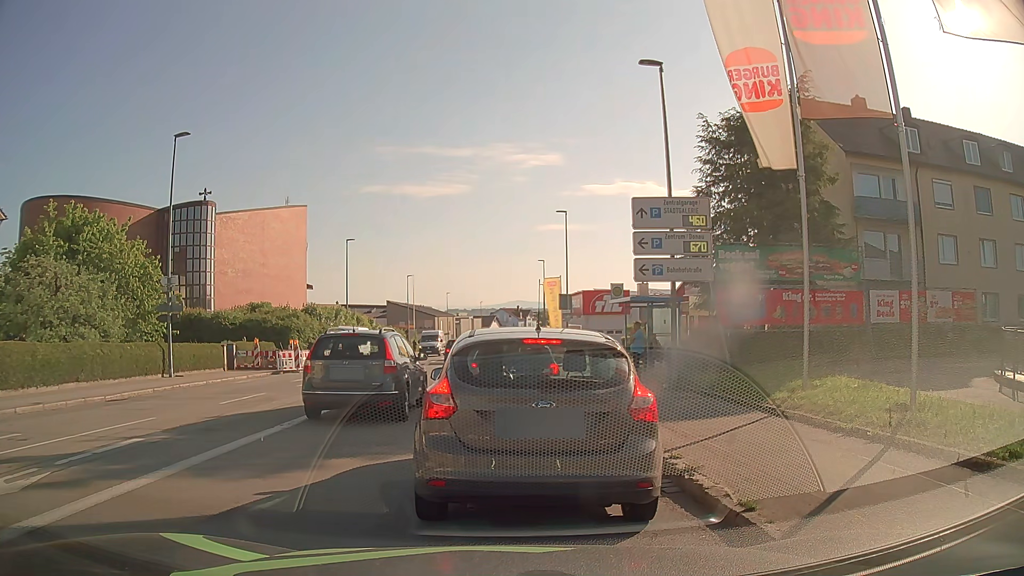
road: tertiary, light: Day
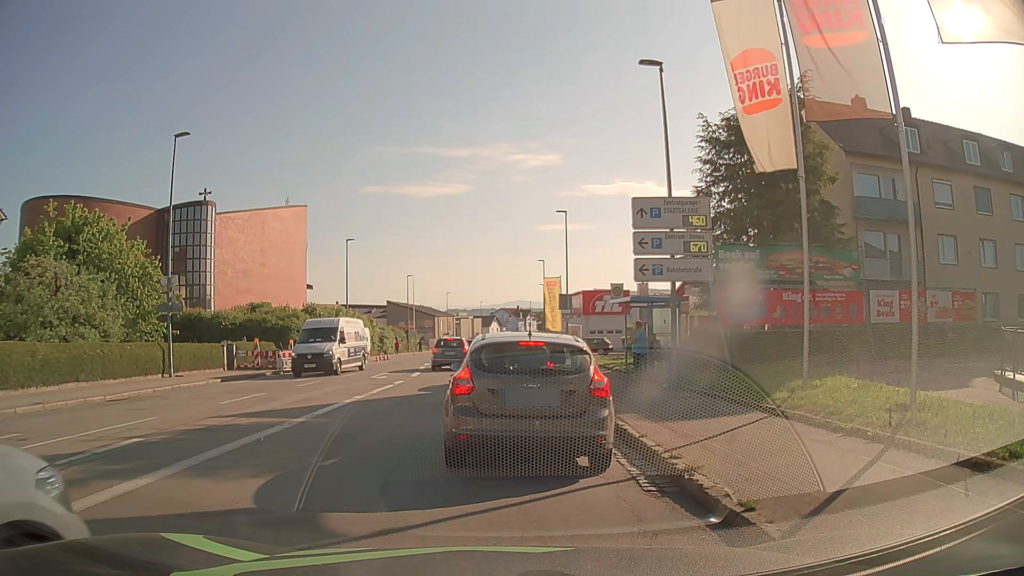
(0.0, 0.0) m; 0°
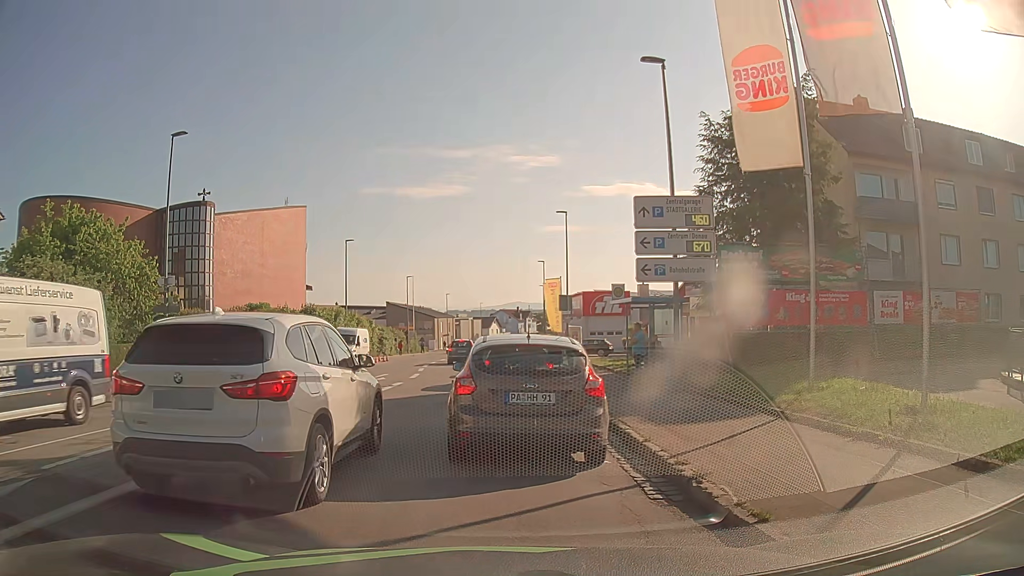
(0.0, +0.2) m; 0°
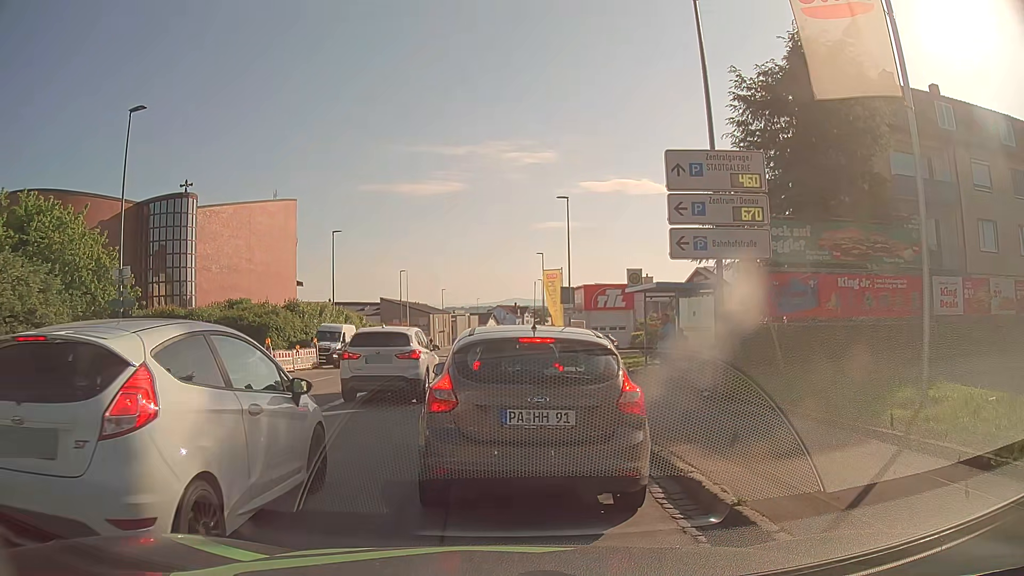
(+0.1, +3.5) m; +1°
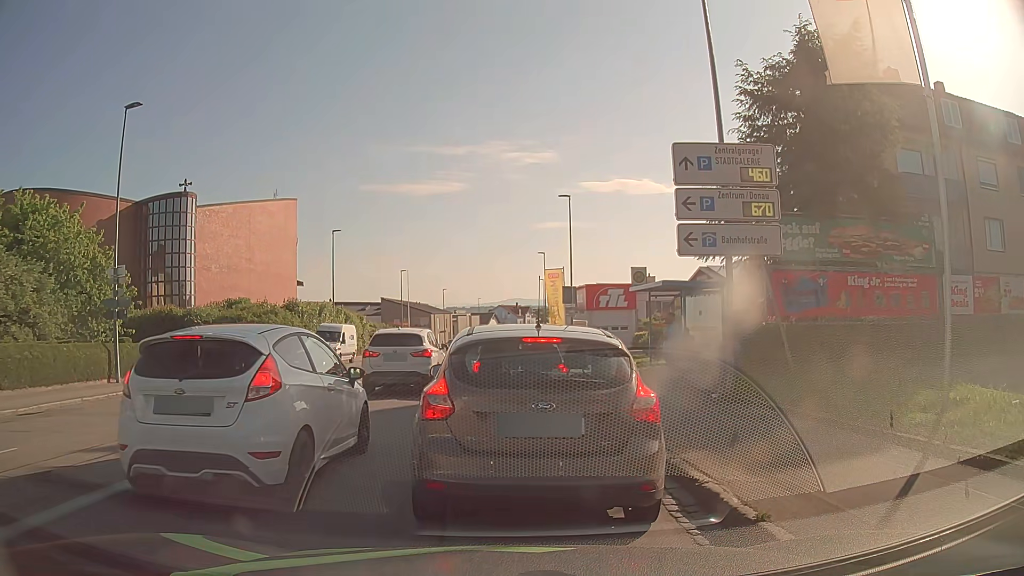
(0.0, +0.4) m; 0°
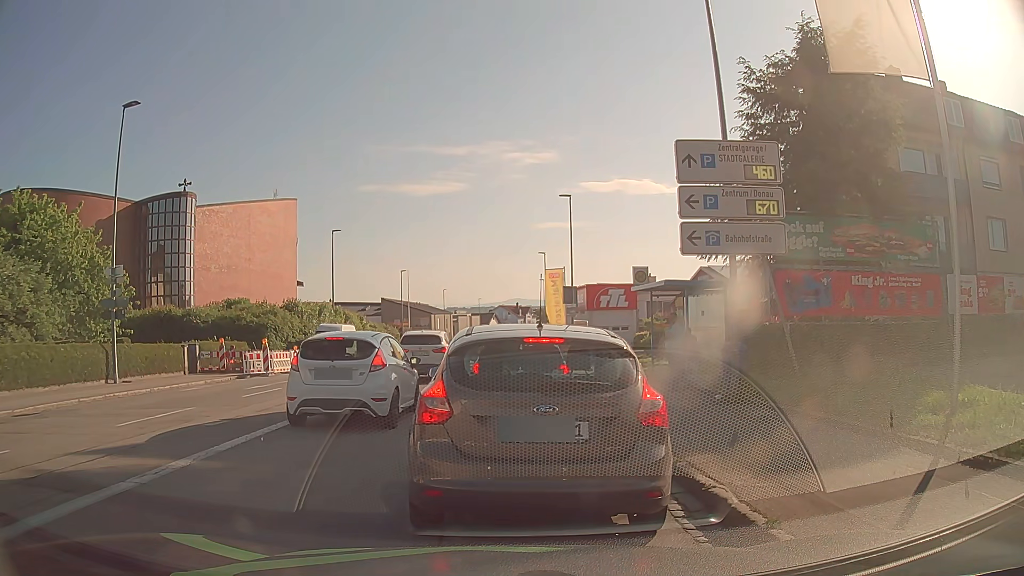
(0.0, +0.2) m; 0°
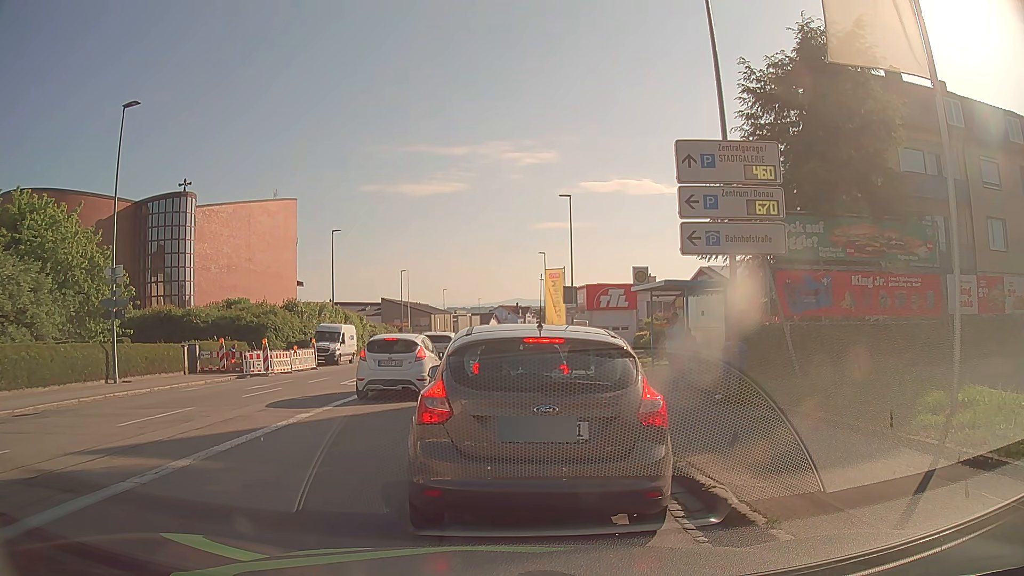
(0.0, 0.0) m; 0°
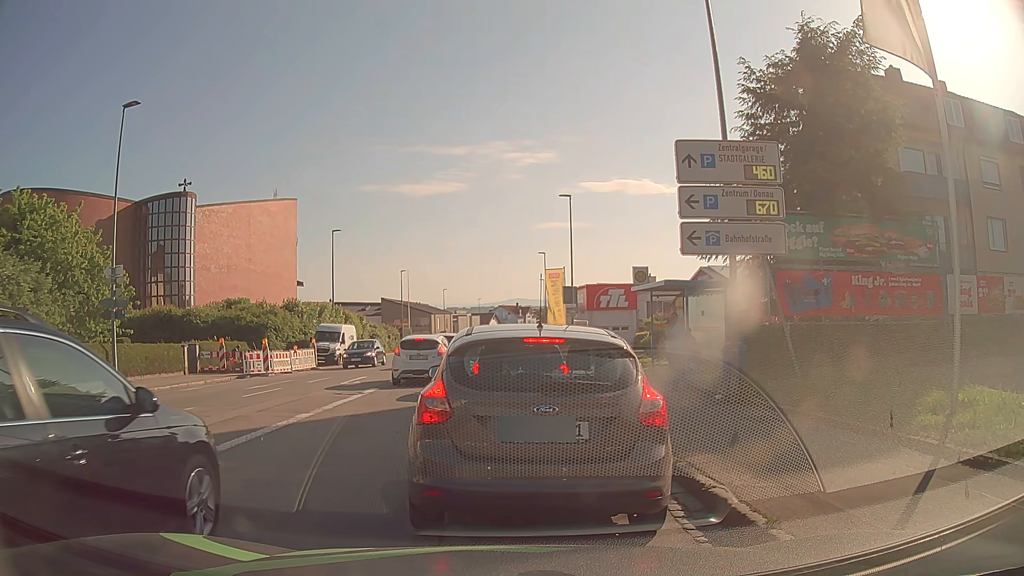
(0.0, 0.0) m; 0°
